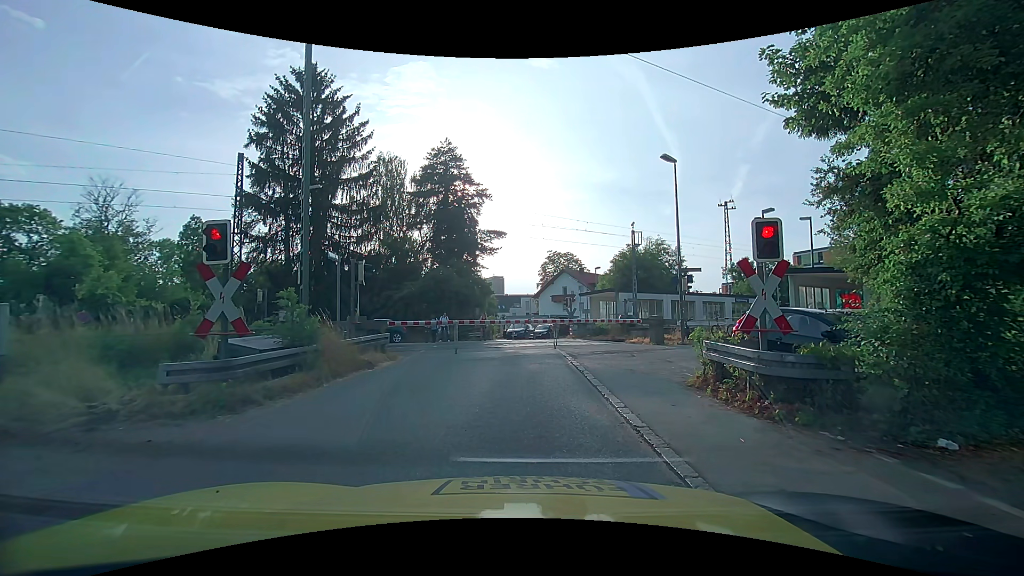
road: unclassified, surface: asphalt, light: Day
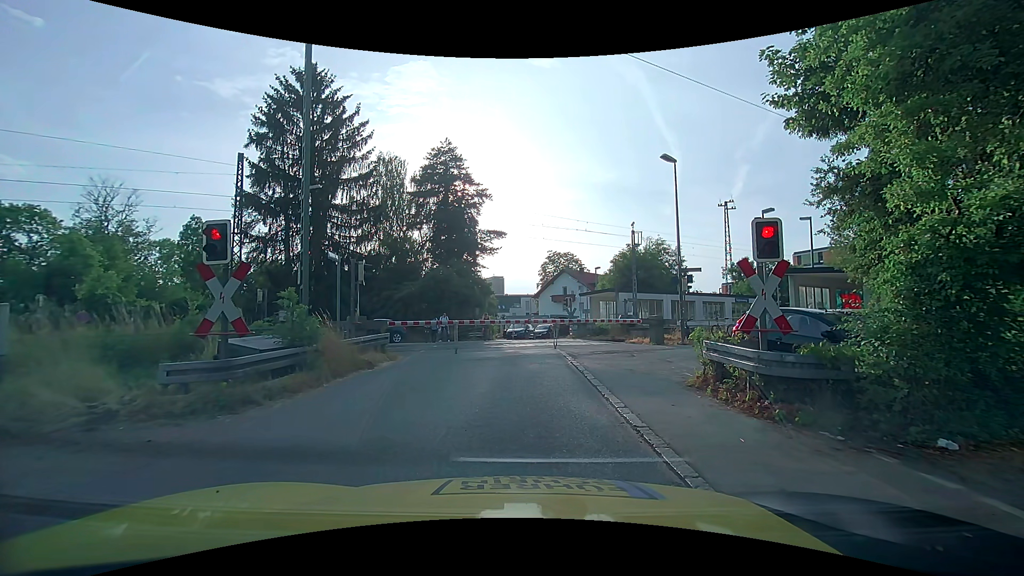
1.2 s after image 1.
(0.0, 0.0) m; 0°
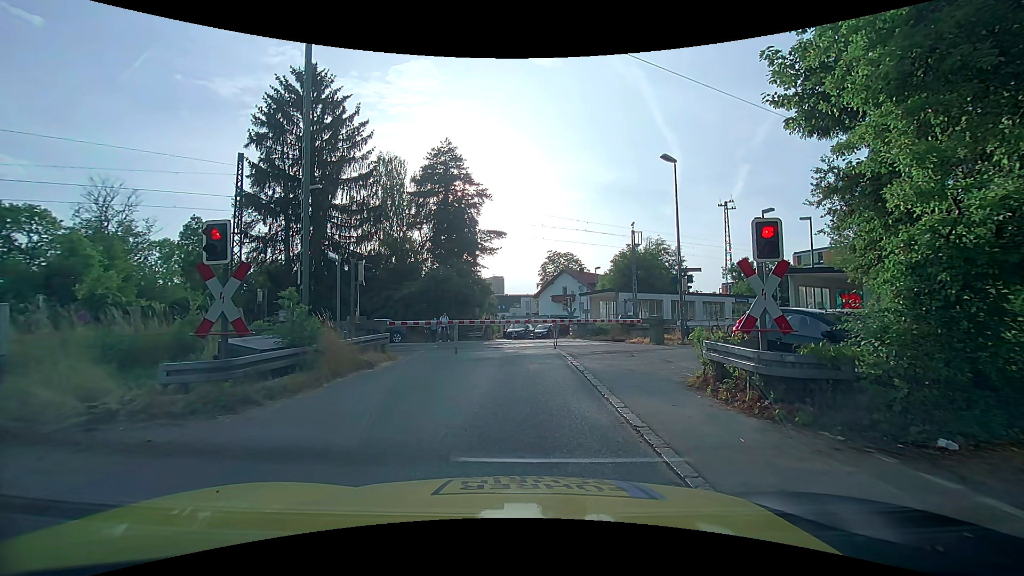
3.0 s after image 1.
(0.0, 0.0) m; 0°
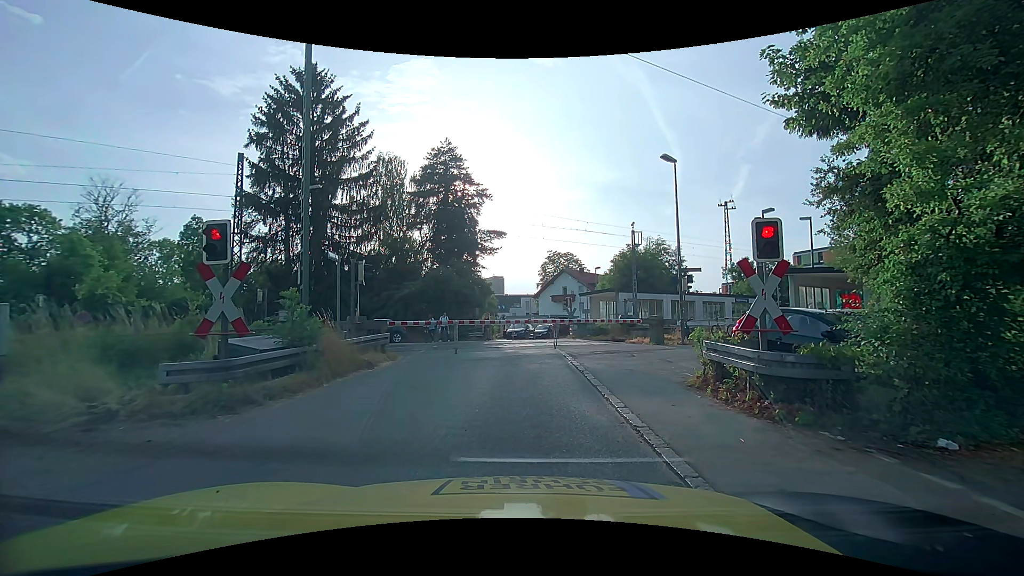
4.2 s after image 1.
(0.0, 0.0) m; 0°
